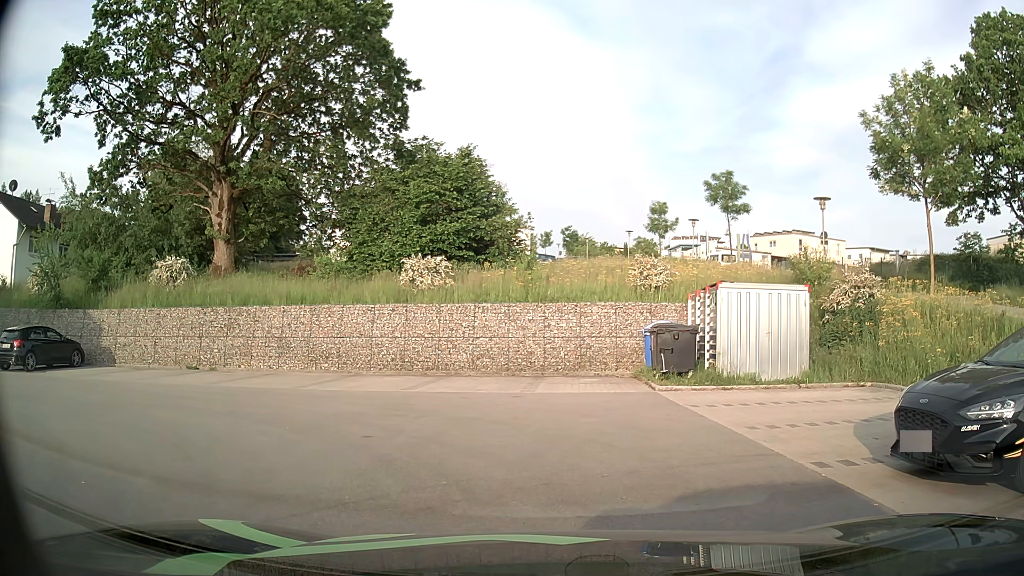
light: Day
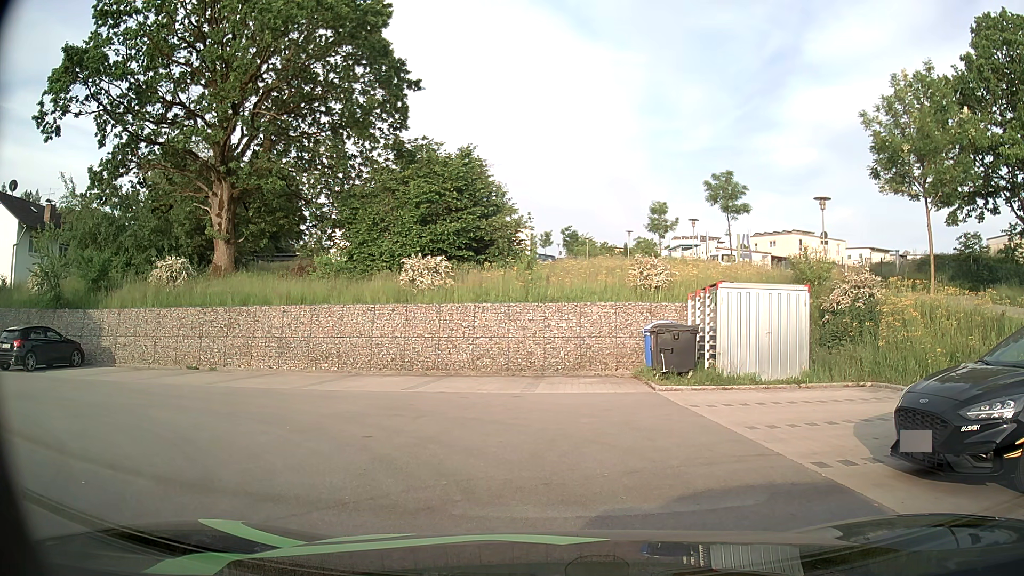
(0.0, 0.0) m; 0°
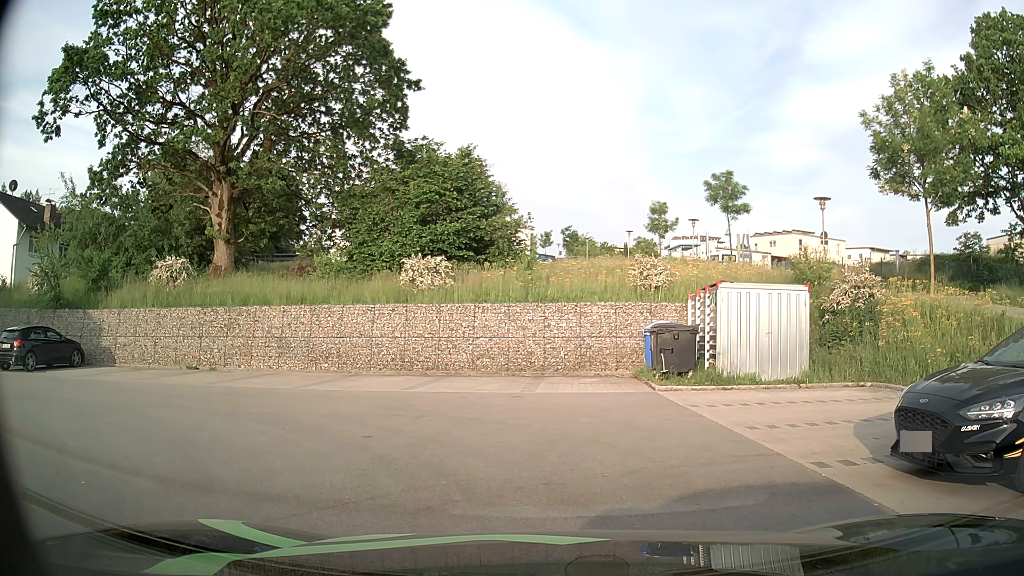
(0.0, 0.0) m; 0°
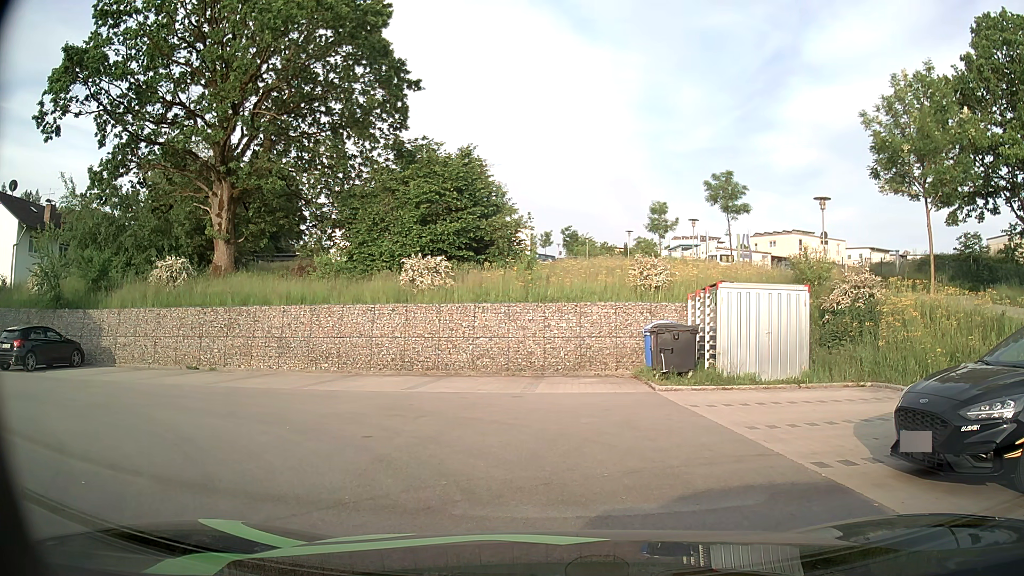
(0.0, 0.0) m; 0°
